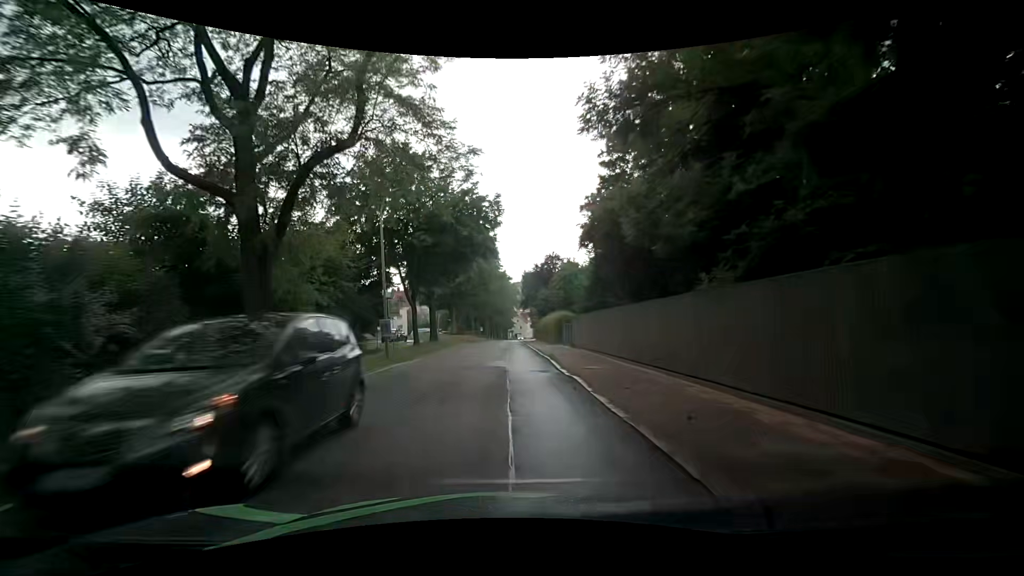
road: secondary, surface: asphalt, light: Day
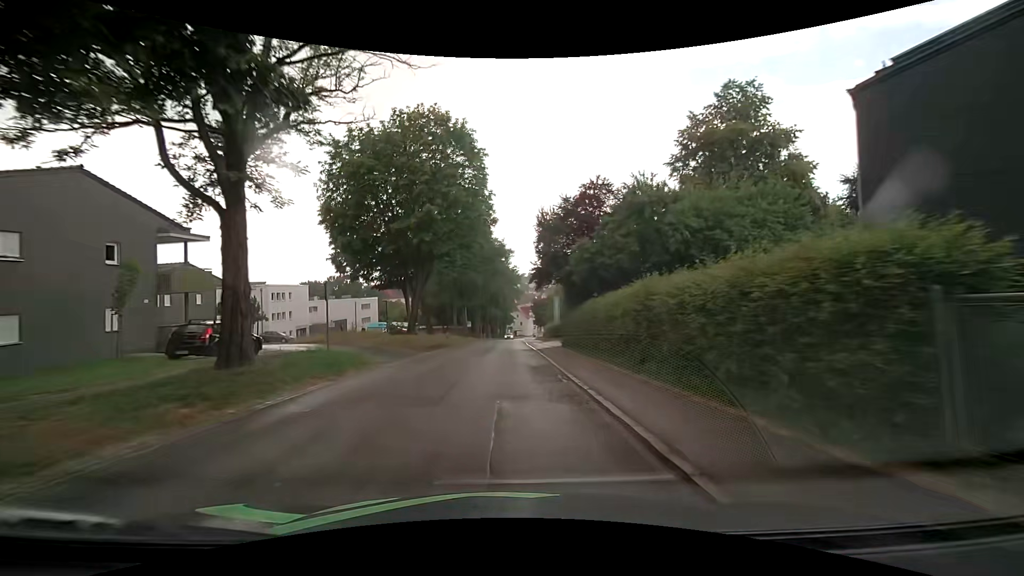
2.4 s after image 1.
(-0.1, +31.7) m; 0°
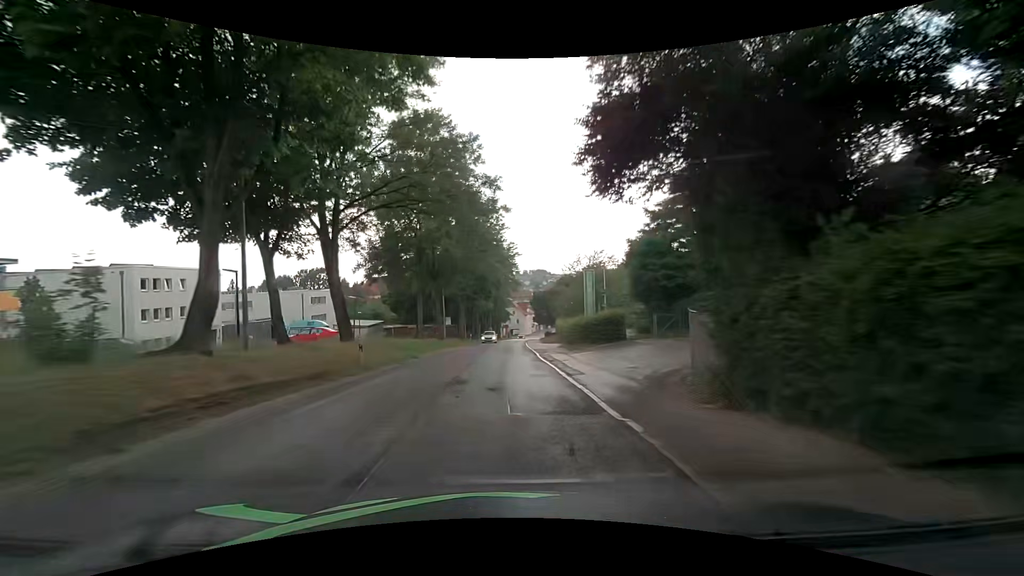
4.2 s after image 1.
(+0.1, +23.9) m; +1°
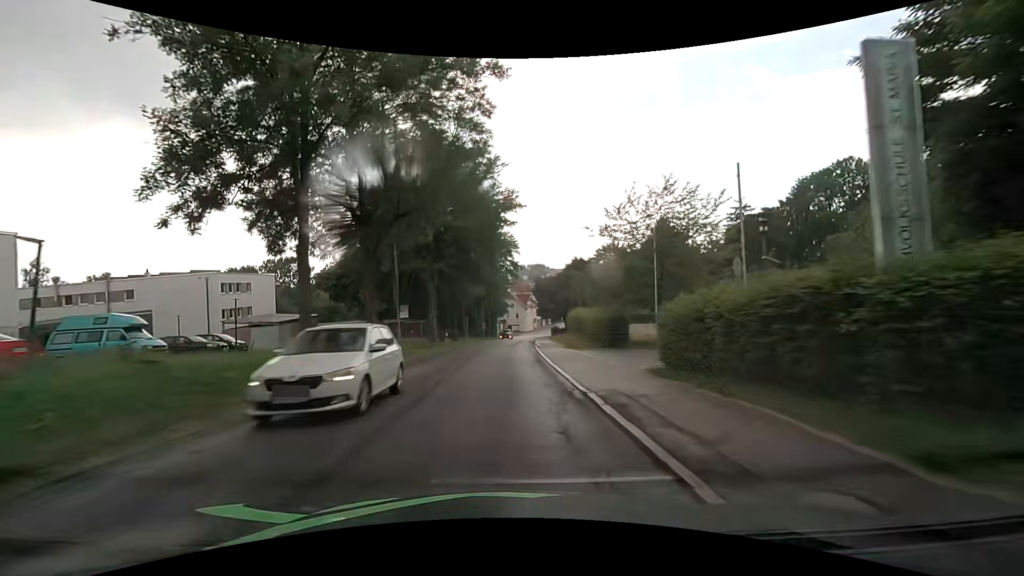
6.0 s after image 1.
(+0.1, +24.1) m; 0°
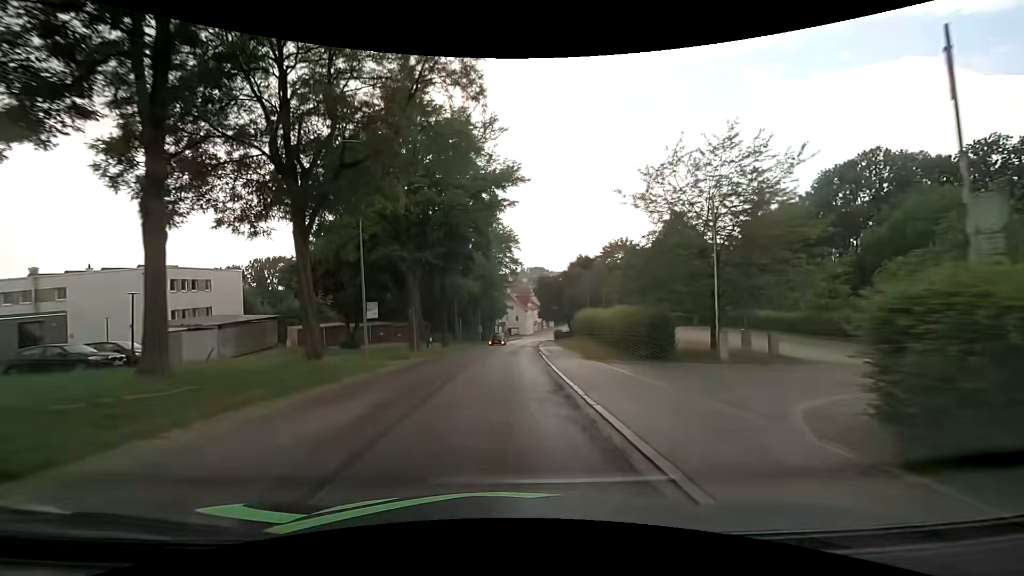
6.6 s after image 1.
(0.0, +8.1) m; 0°
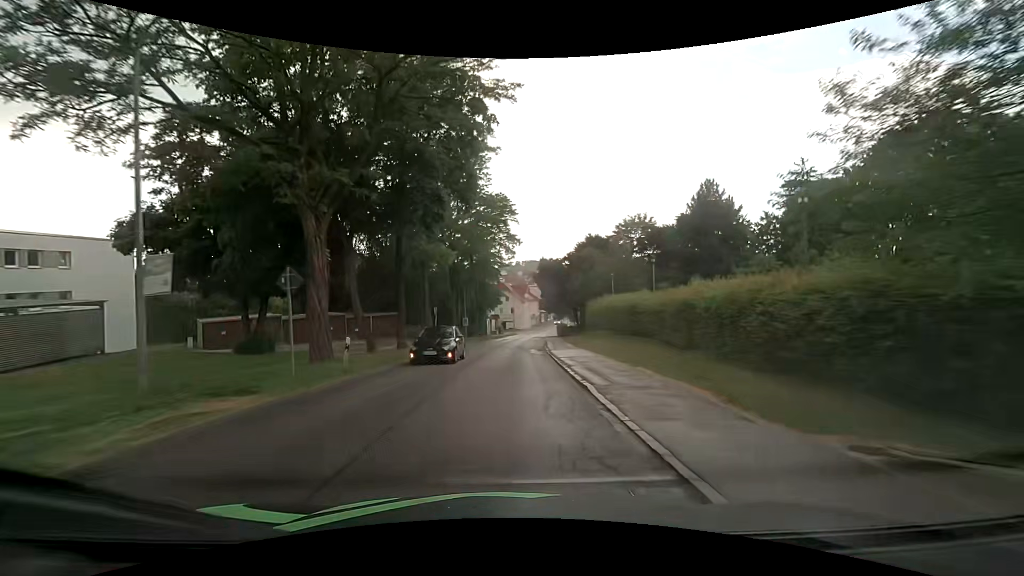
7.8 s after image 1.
(+0.2, +16.3) m; +1°
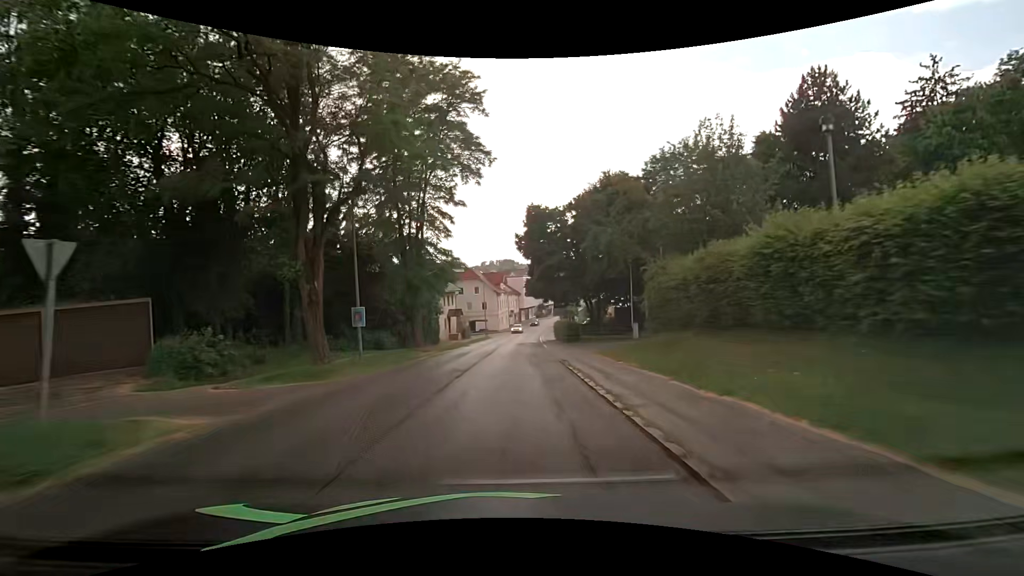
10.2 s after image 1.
(+0.9, +32.3) m; +3°
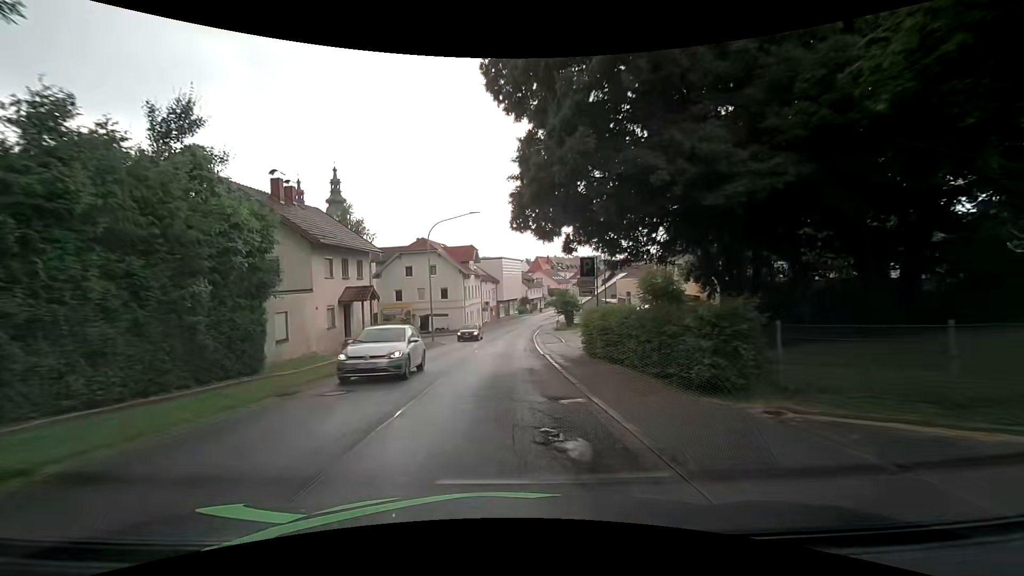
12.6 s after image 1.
(+0.8, +31.6) m; +3°
(0, +10) (0, +20) (0, +30) (0, +40) (+1, +50) (+1, +60) (+2, +70) (+4, +80) (+6, +90) (+8, +99) m
